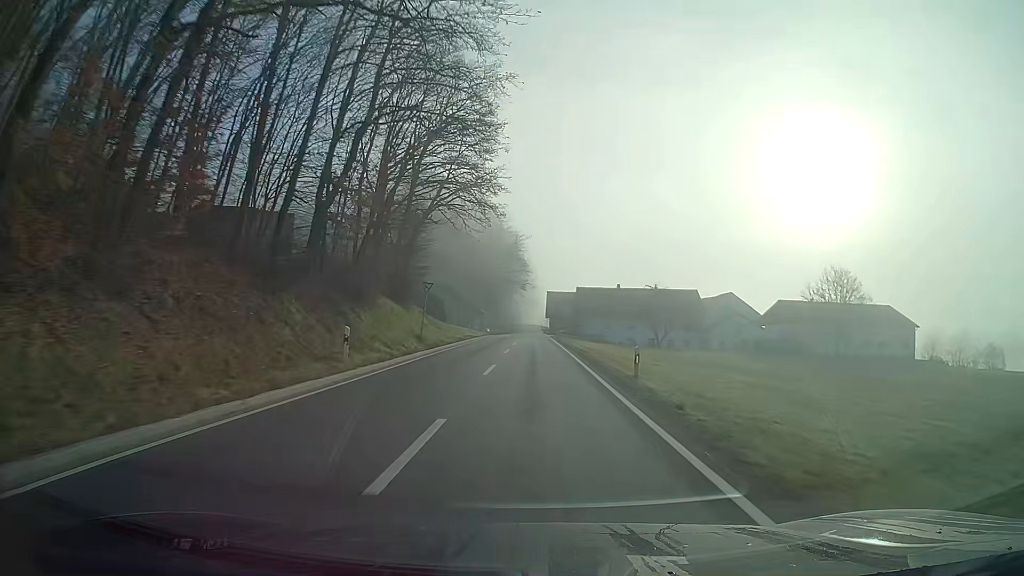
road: secondary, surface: asphalt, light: Day
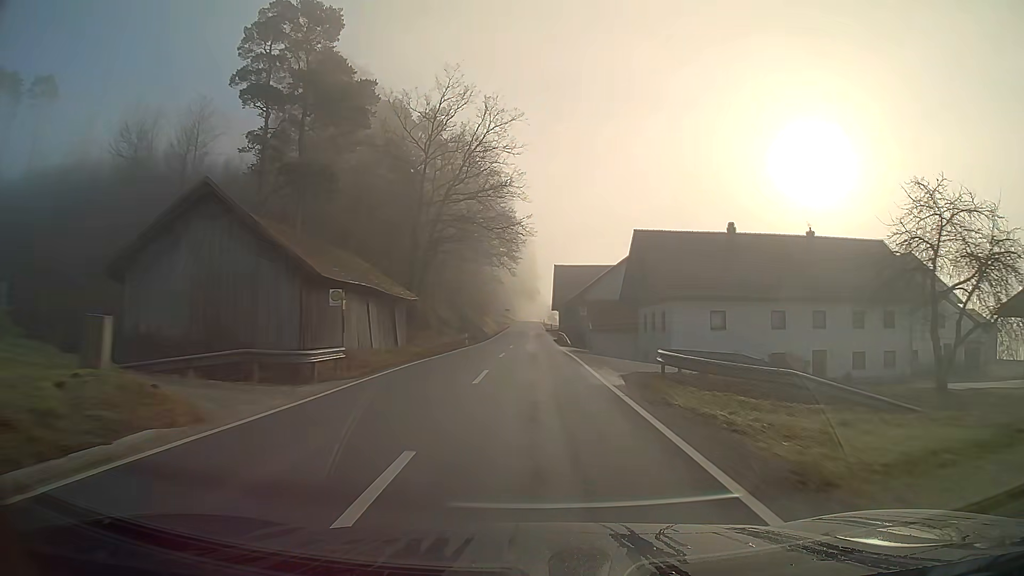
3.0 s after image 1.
(+0.4, +62.5) m; +1°
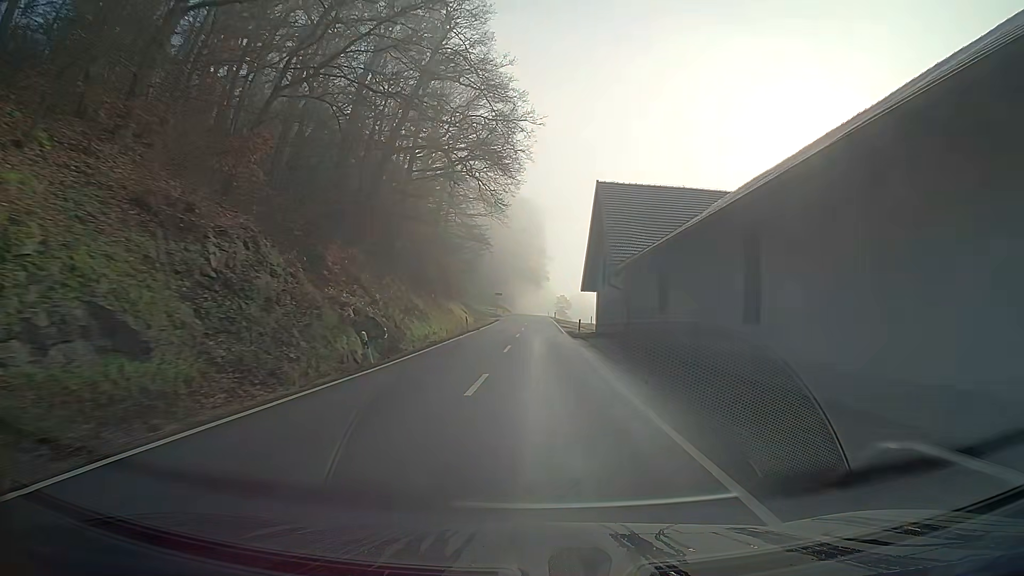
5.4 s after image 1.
(-0.1, +51.8) m; 0°
